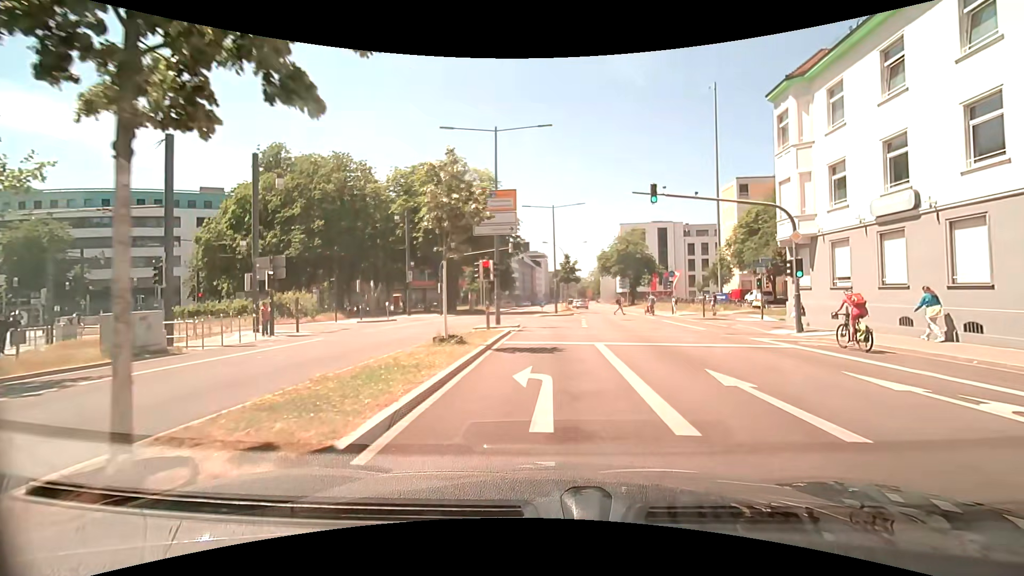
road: primary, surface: asphalt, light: Day
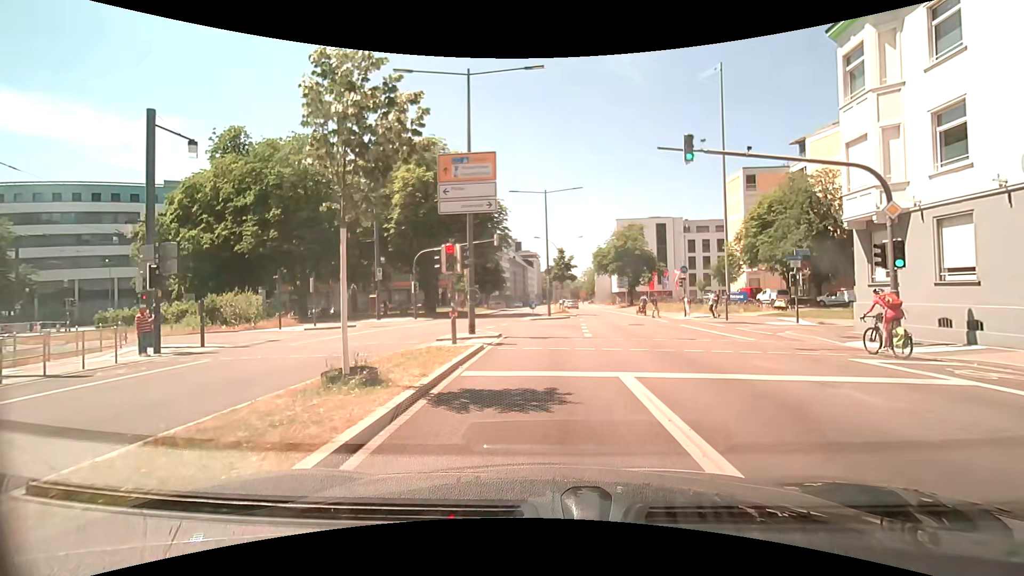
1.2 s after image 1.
(0.0, +6.2) m; +1°
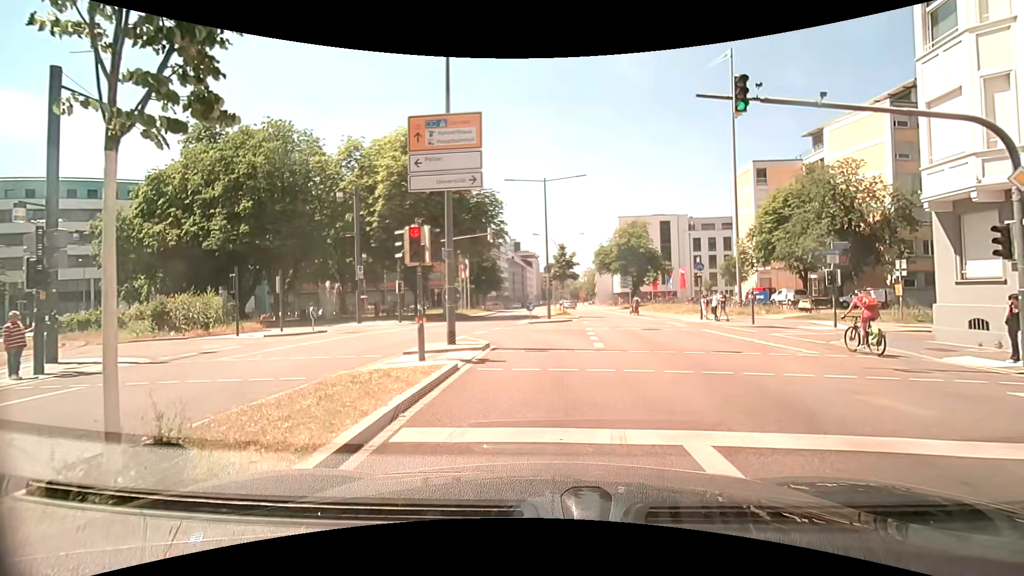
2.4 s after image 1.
(0.0, +3.7) m; +1°
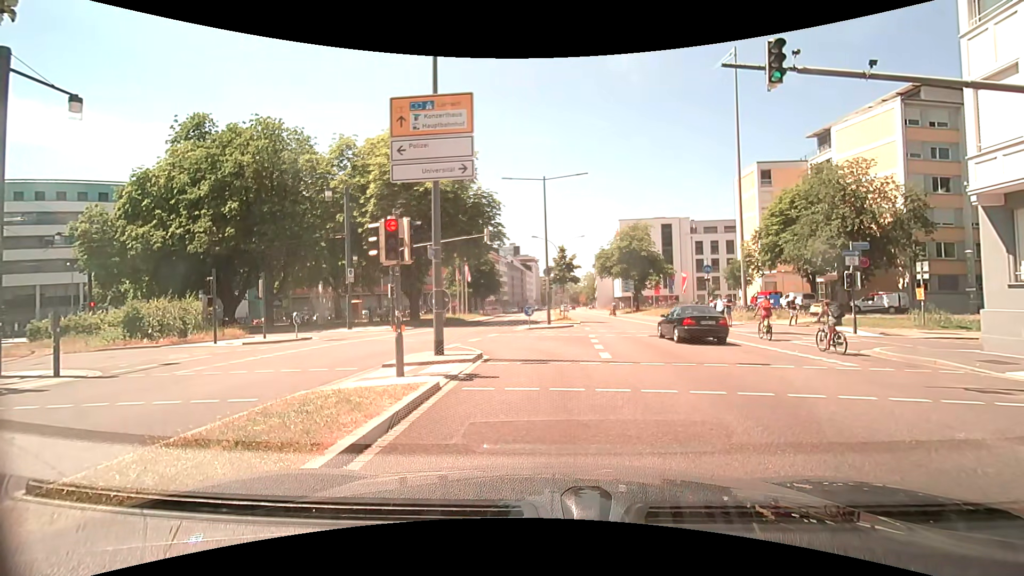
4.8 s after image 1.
(0.0, +1.6) m; -1°
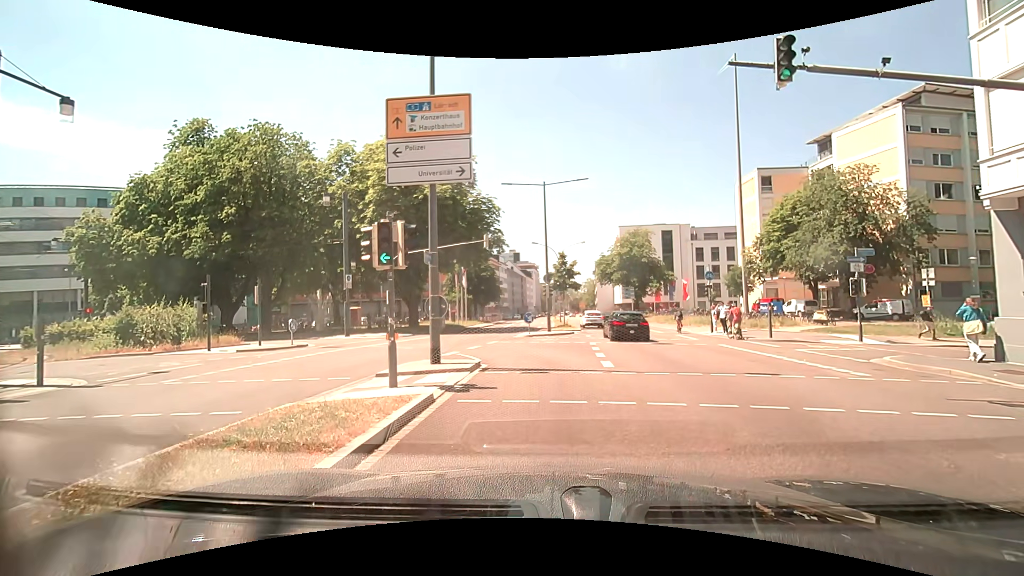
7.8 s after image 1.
(0.0, +0.6) m; -2°
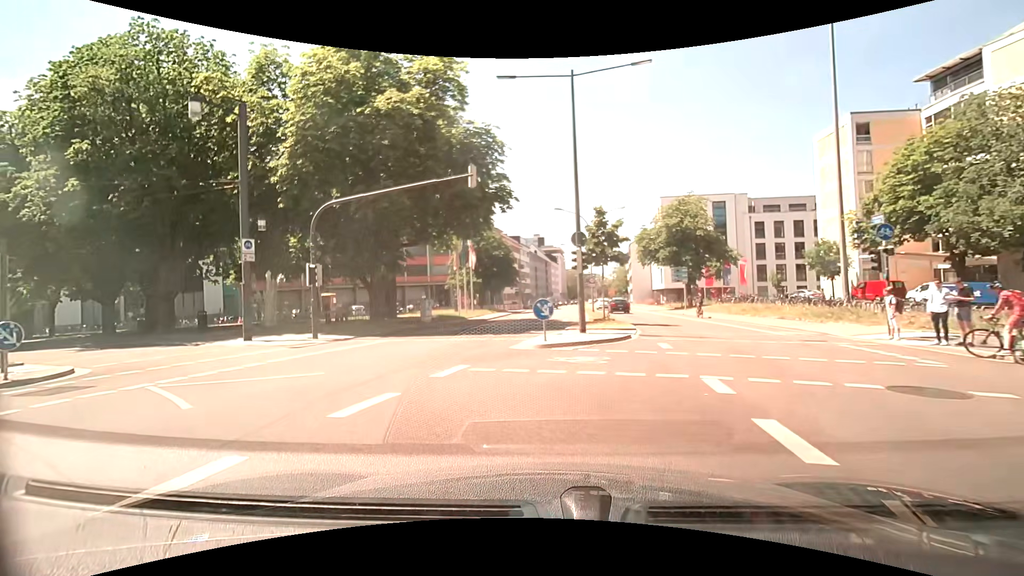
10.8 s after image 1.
(+0.3, +14.5) m; -1°
